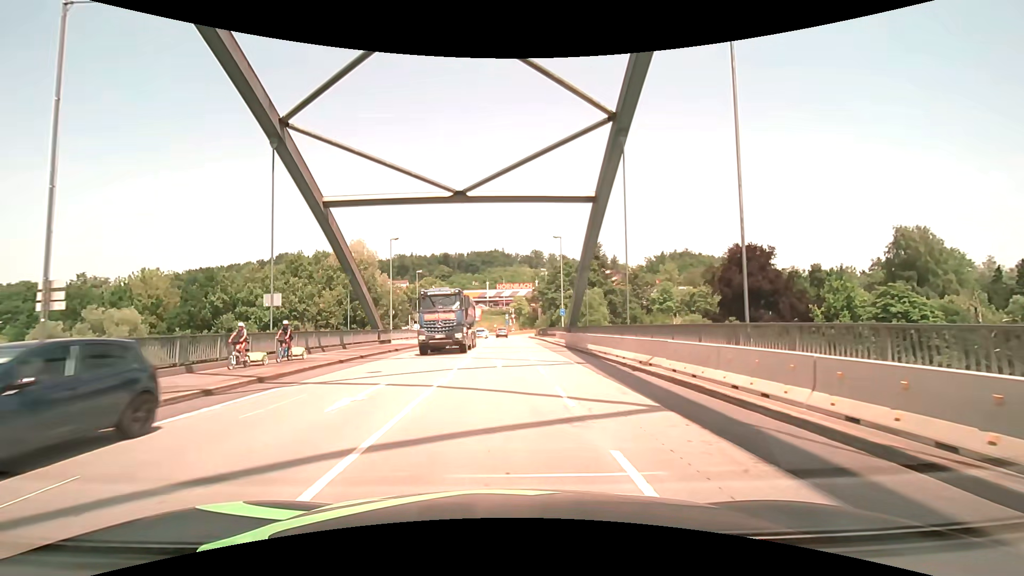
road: primary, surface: asphalt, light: Day
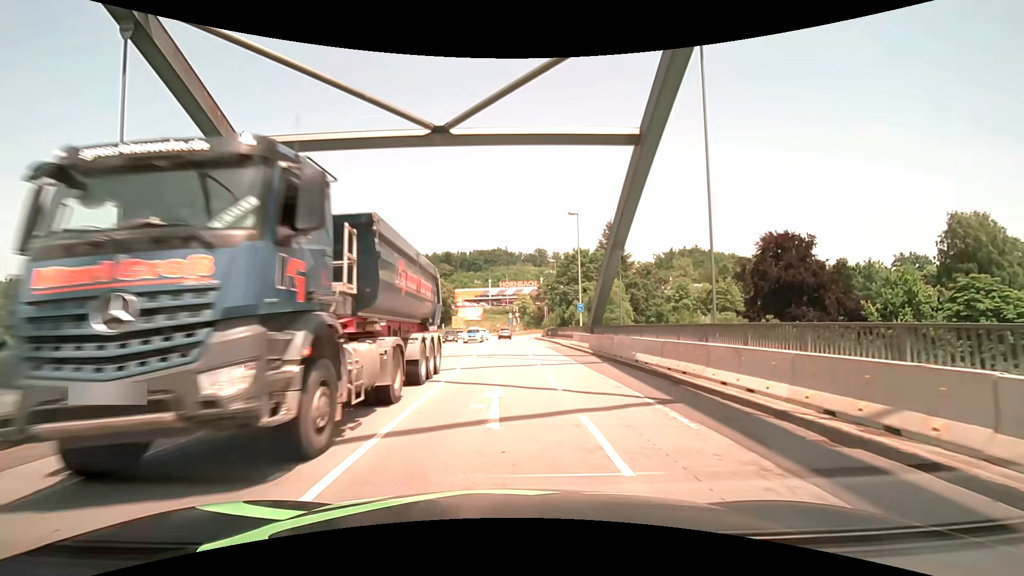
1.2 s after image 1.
(+0.1, +9.9) m; 0°
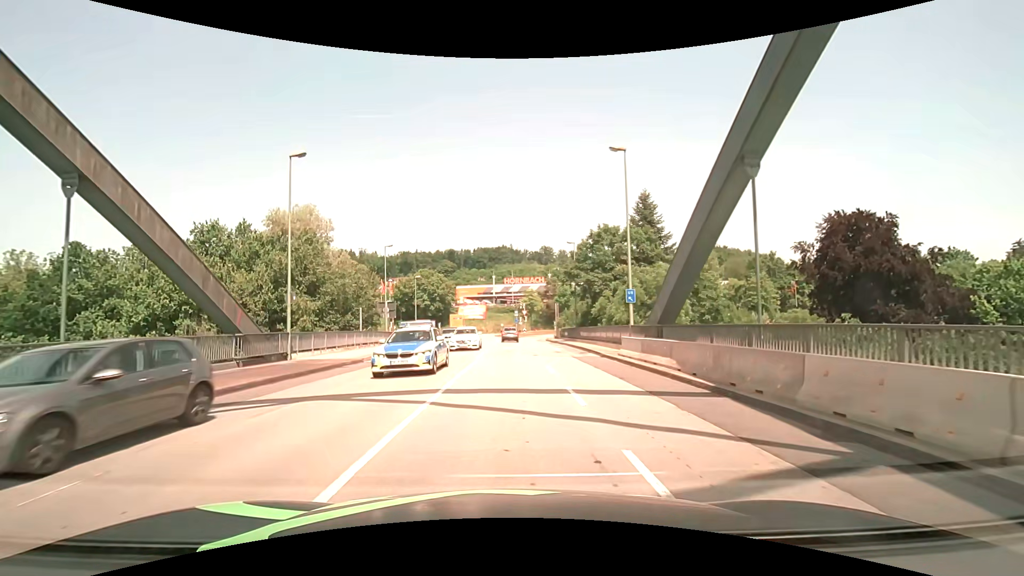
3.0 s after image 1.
(-0.2, +14.0) m; -1°
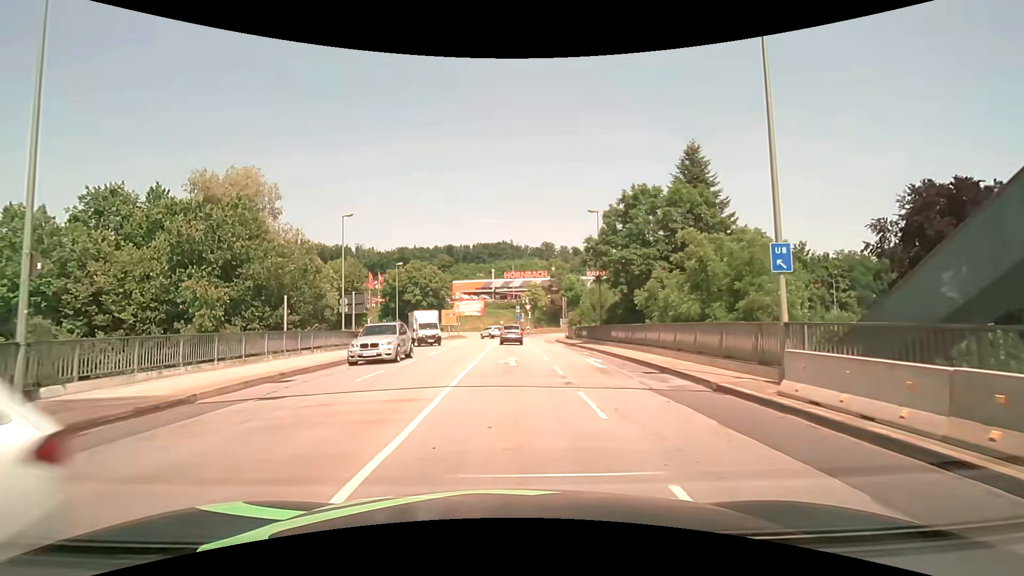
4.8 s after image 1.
(-0.1, +13.2) m; 0°
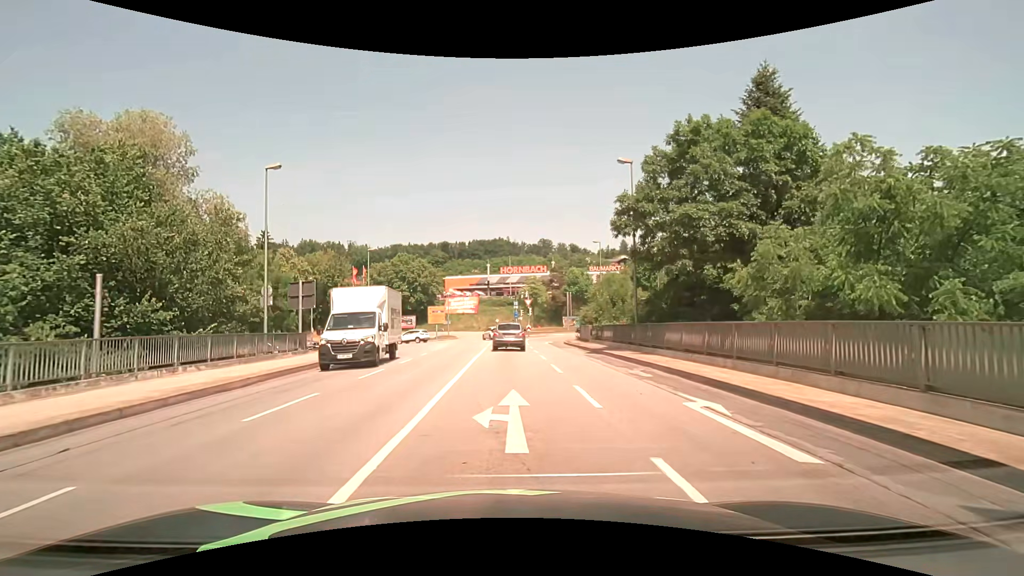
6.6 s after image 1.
(0.0, +11.2) m; -1°
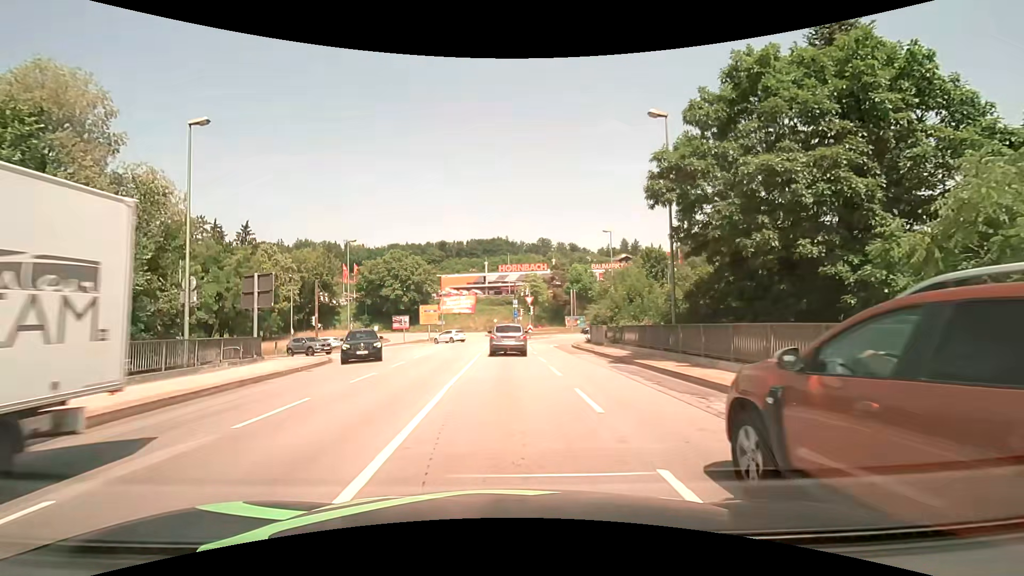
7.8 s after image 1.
(+0.2, +6.1) m; +1°
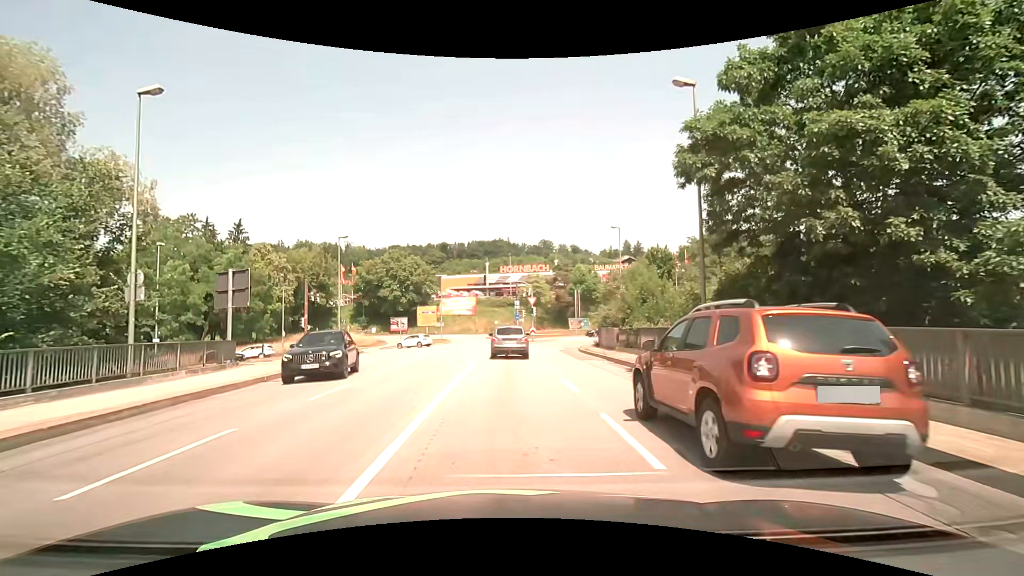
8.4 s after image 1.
(0.0, +3.0) m; 0°
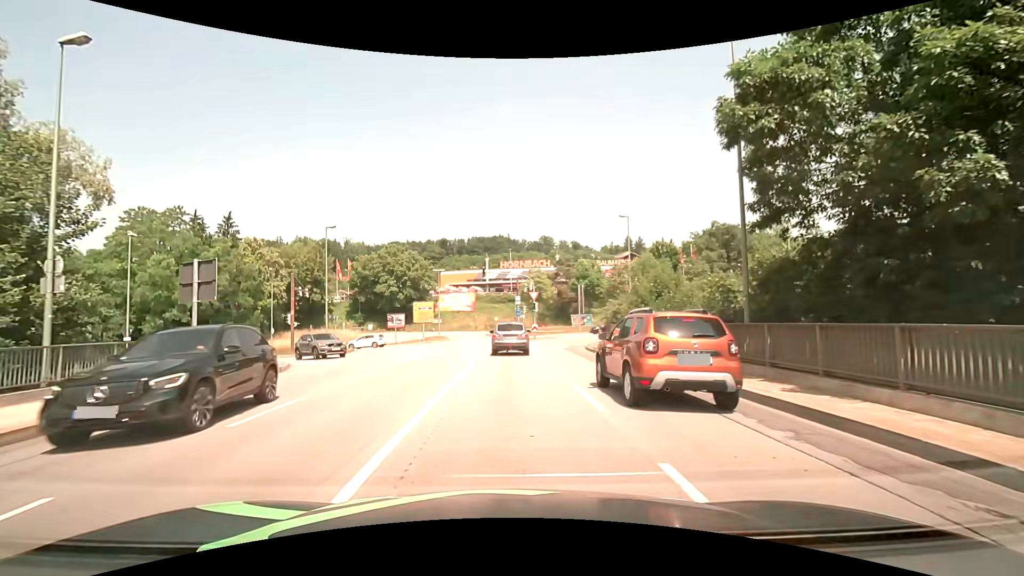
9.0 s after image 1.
(0.0, +3.1) m; +1°
(0, +10) (0, +20) (0, +30) (-1, +40) (-3, +50) (-11, +56) (-21, +57) (-31, +56) (-41, +54) (-51, +53) m
